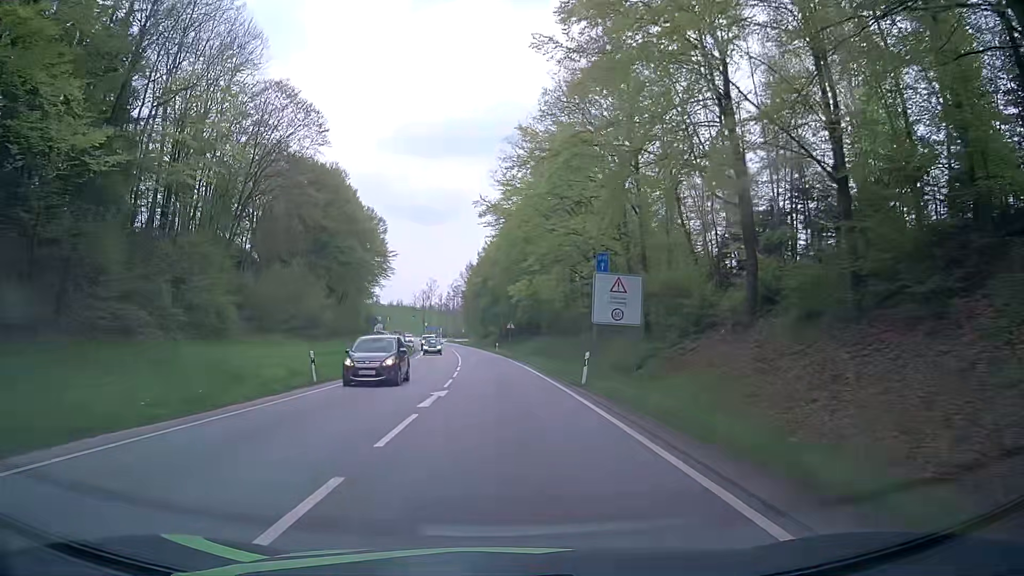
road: primary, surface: asphalt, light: Day
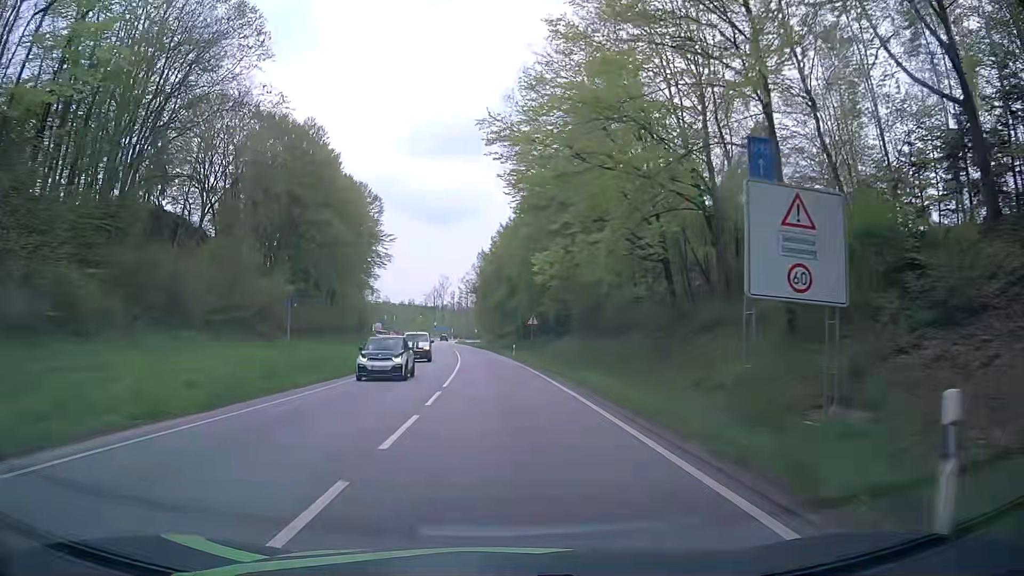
(-0.3, +18.2) m; -1°
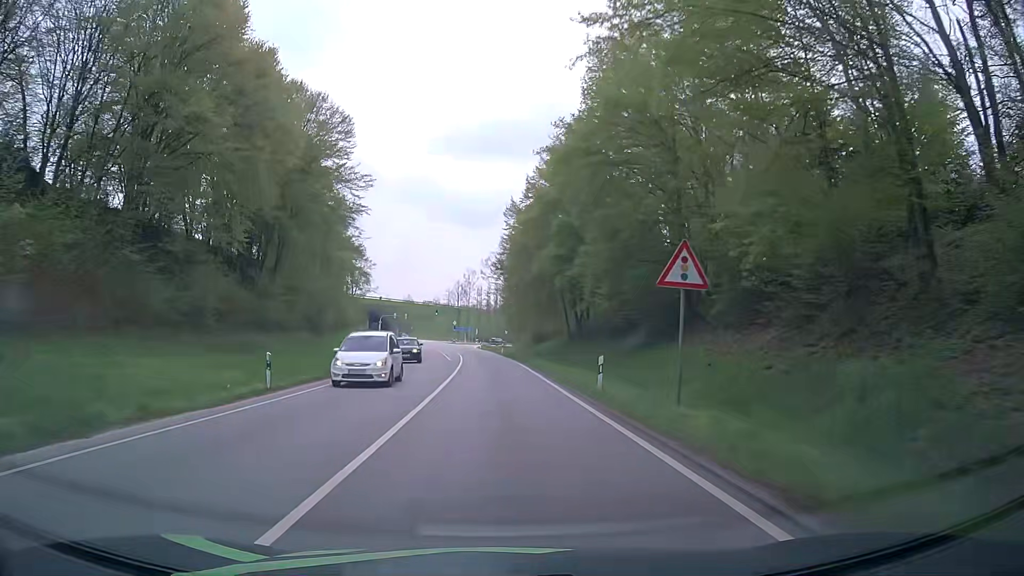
(-1.2, +36.4) m; -3°
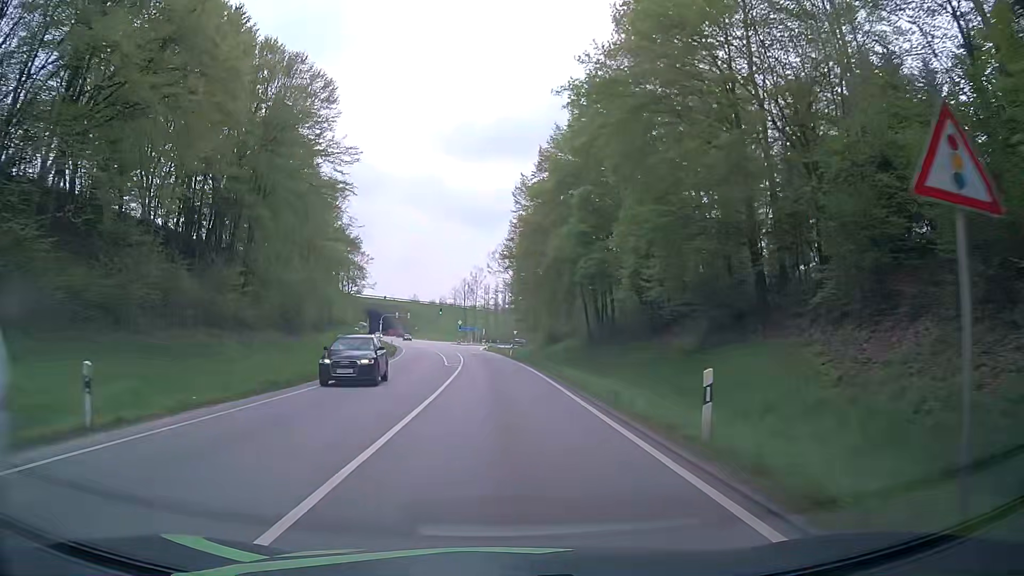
(-0.1, +9.1) m; -1°
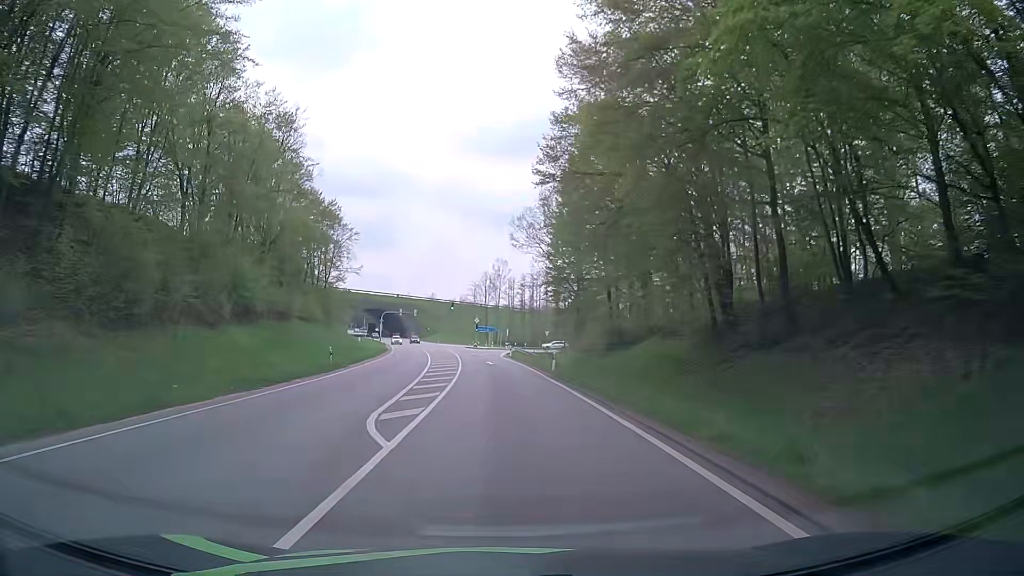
(-0.8, +27.3) m; -3°
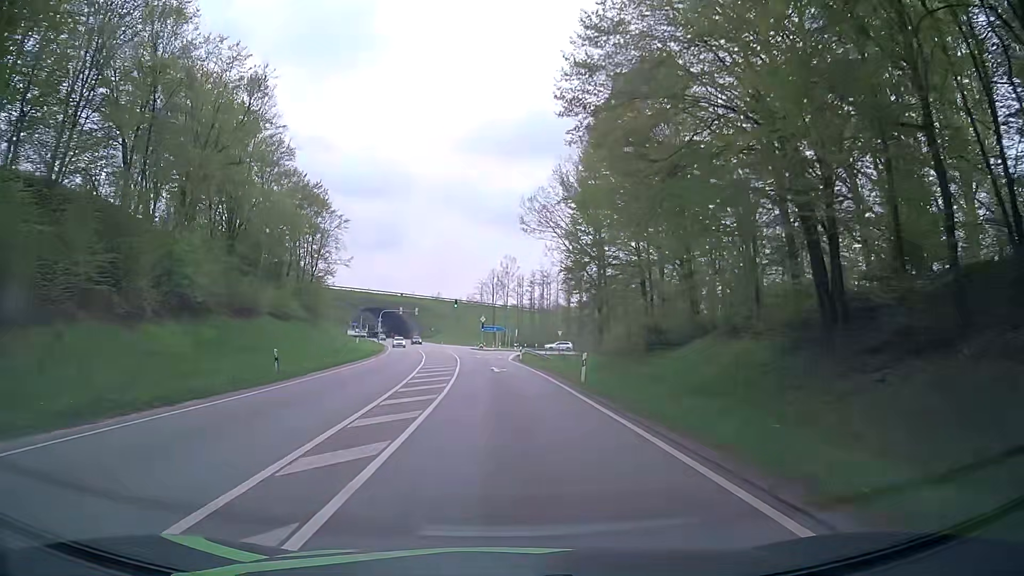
(-0.1, +9.1) m; -1°
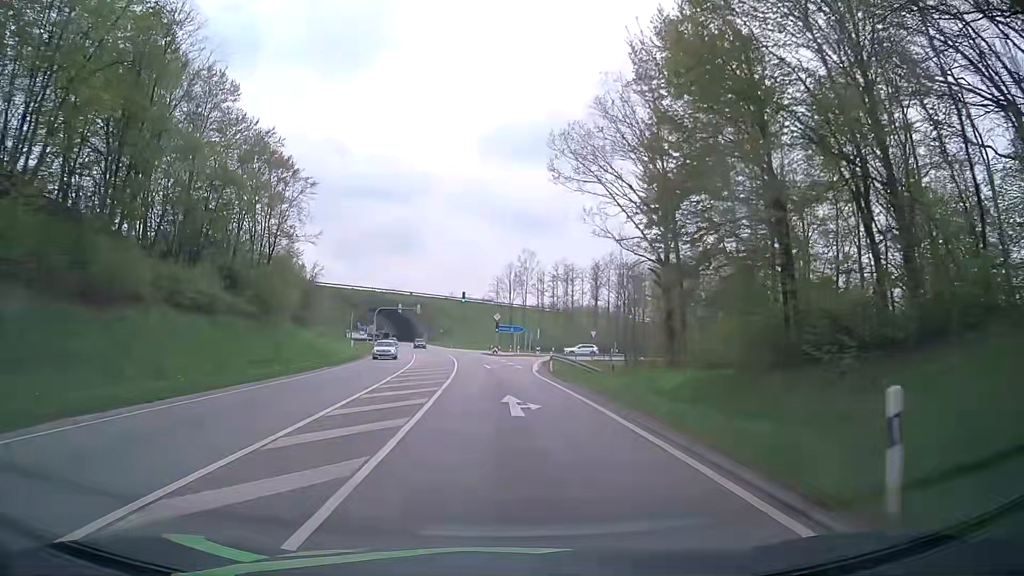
(-0.2, +18.2) m; -1°
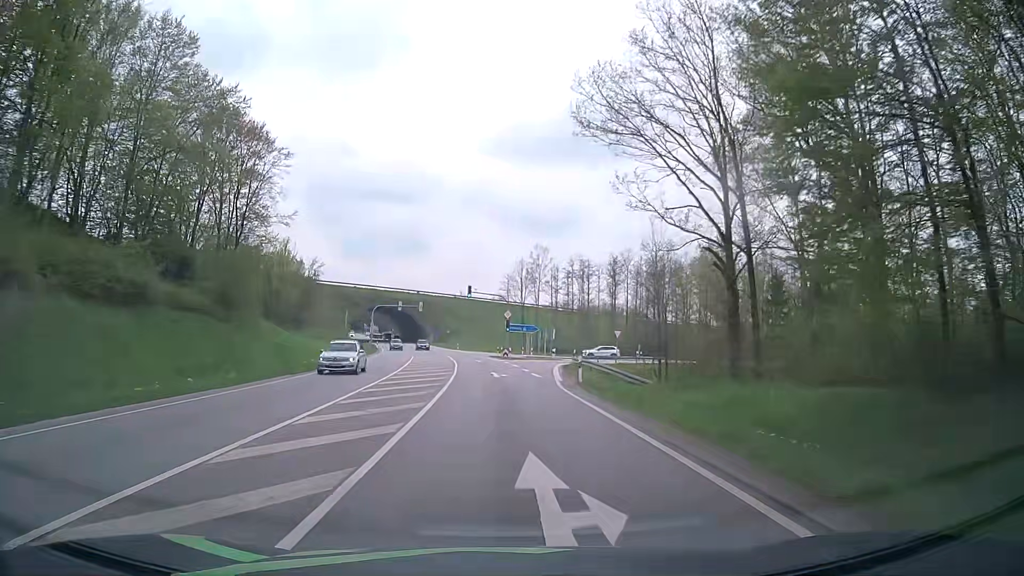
(-0.1, +9.1) m; -1°
(0, +10) (0, +20) (-1, +30) (-1, +40) (-2, +50) (-3, +60) (-4, +70) (-6, +80) (-7, +90) (-9, +99) m
